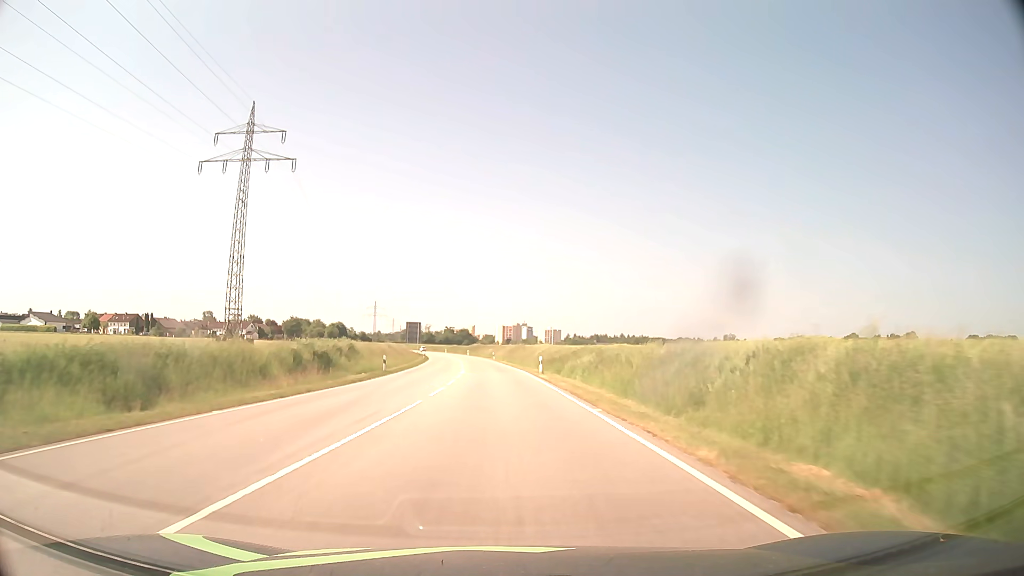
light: Day
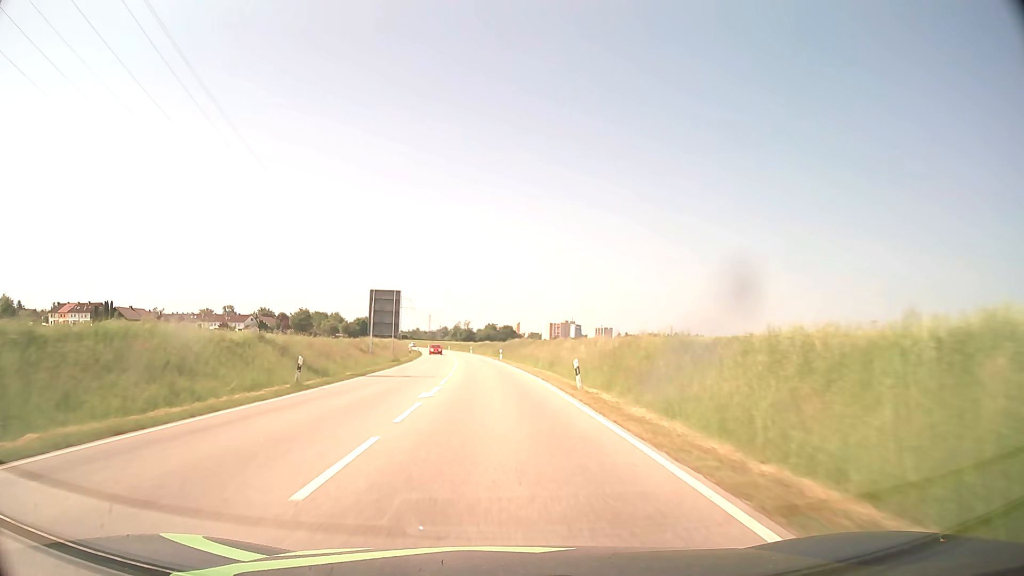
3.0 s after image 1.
(-2.3, +63.0) m; -4°
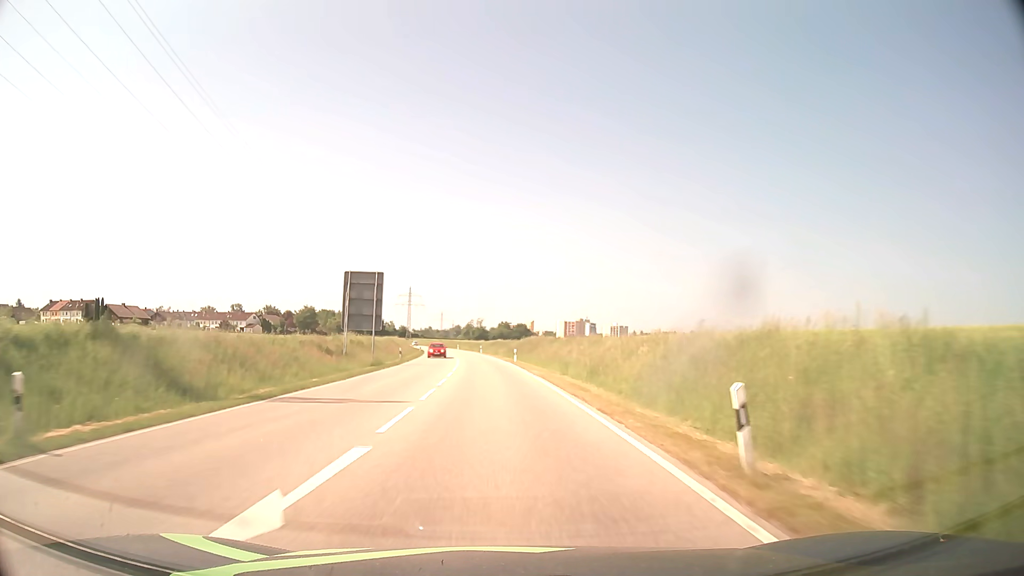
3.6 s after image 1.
(-0.1, +13.7) m; -1°
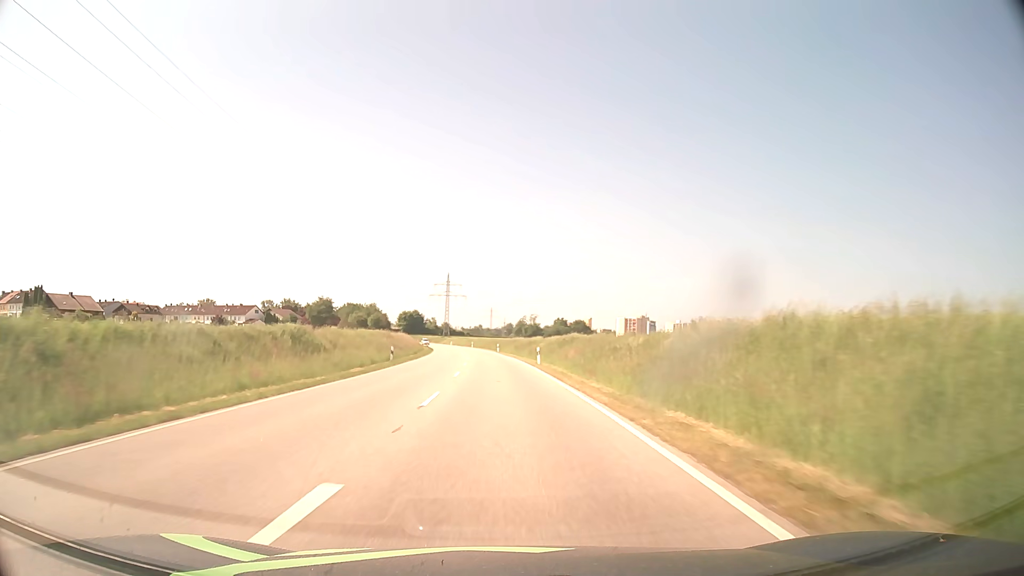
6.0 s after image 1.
(-2.2, +56.8) m; -4°
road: secondary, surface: asphalt
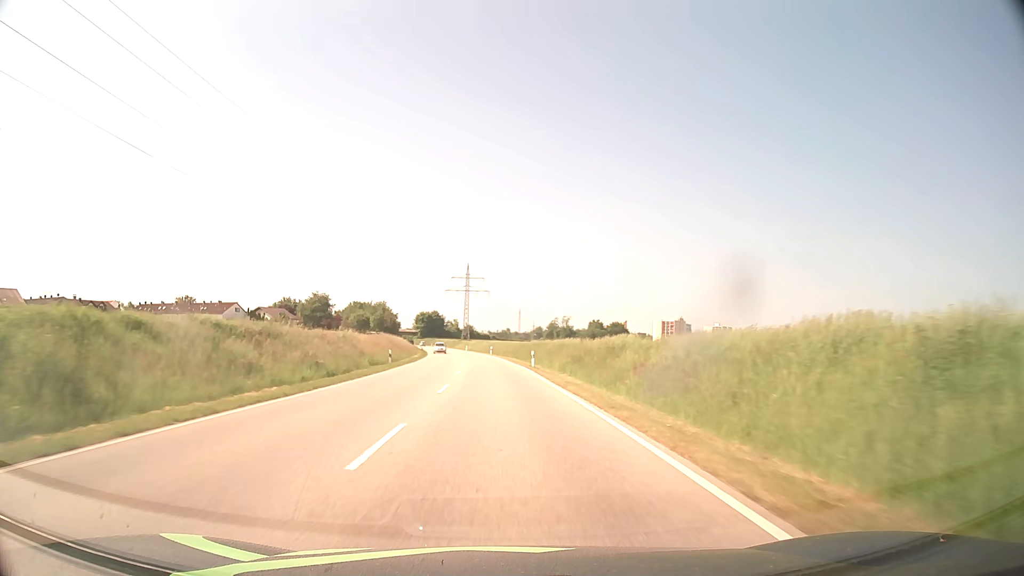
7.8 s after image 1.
(-0.9, +43.2) m; -2°
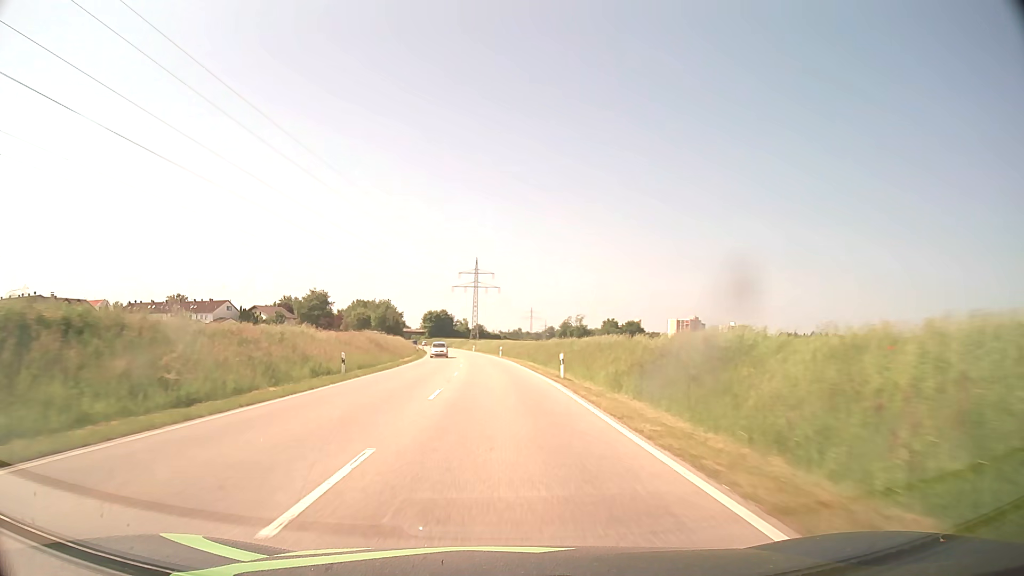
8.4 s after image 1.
(-0.1, +14.8) m; -1°
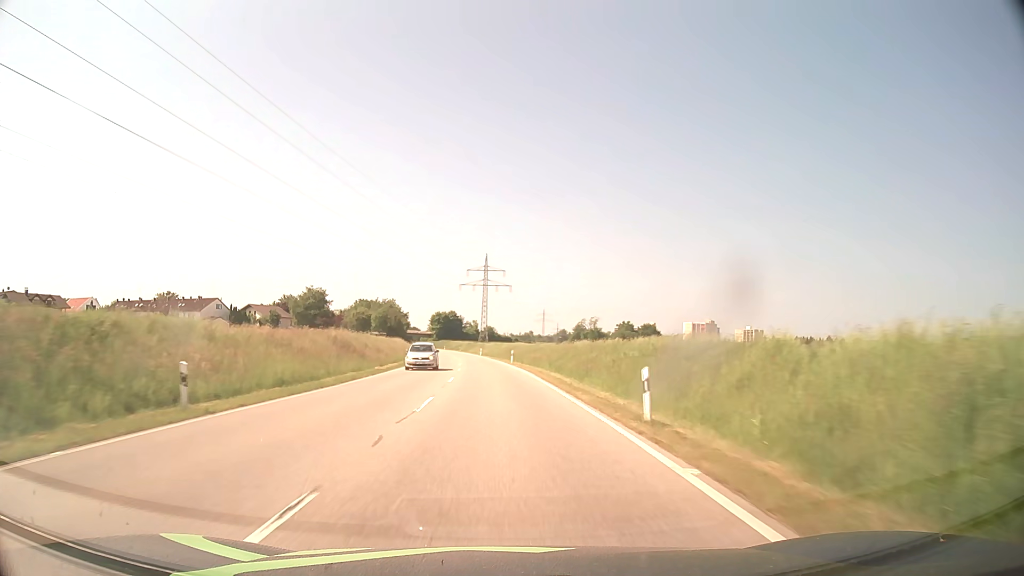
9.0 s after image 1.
(-0.1, +15.0) m; -1°
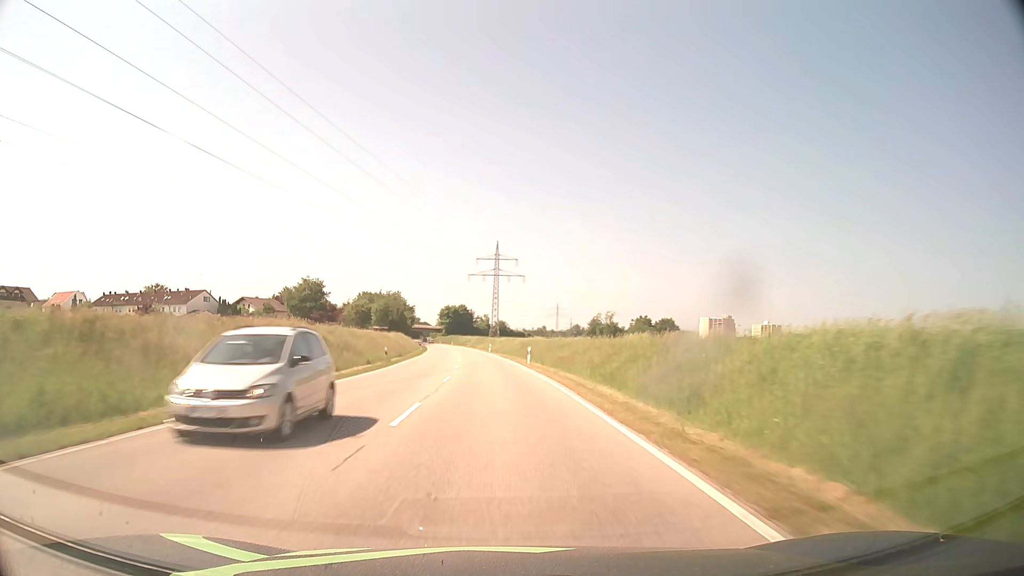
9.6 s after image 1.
(-0.1, +15.1) m; -1°
(0, +10) (0, +20) (-1, +30) (-1, +40) (-2, +50) (-2, +60) (-3, +70) (-4, +80) (-5, +90) (-6, +100) m
